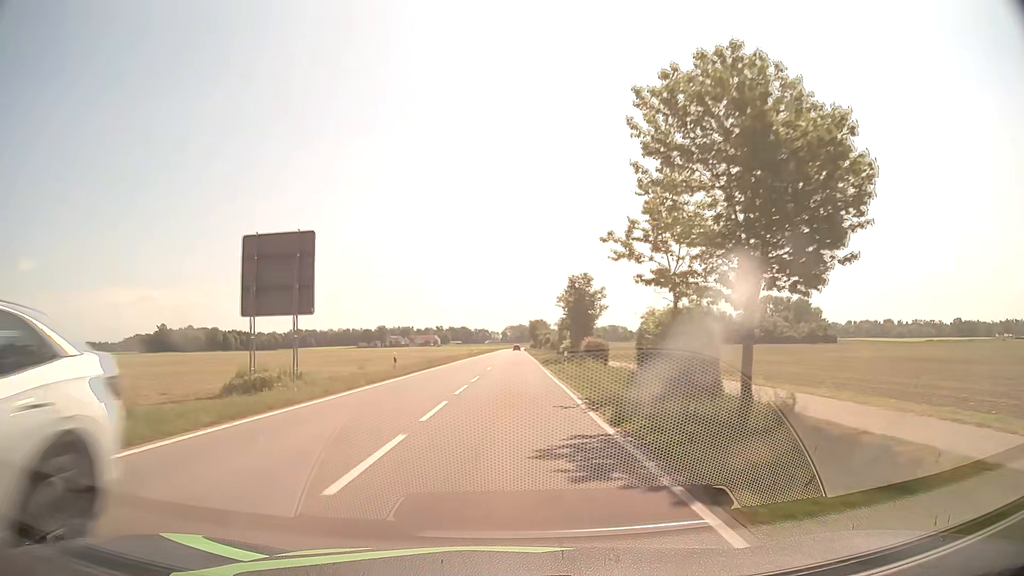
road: tertiary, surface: asphalt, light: Day
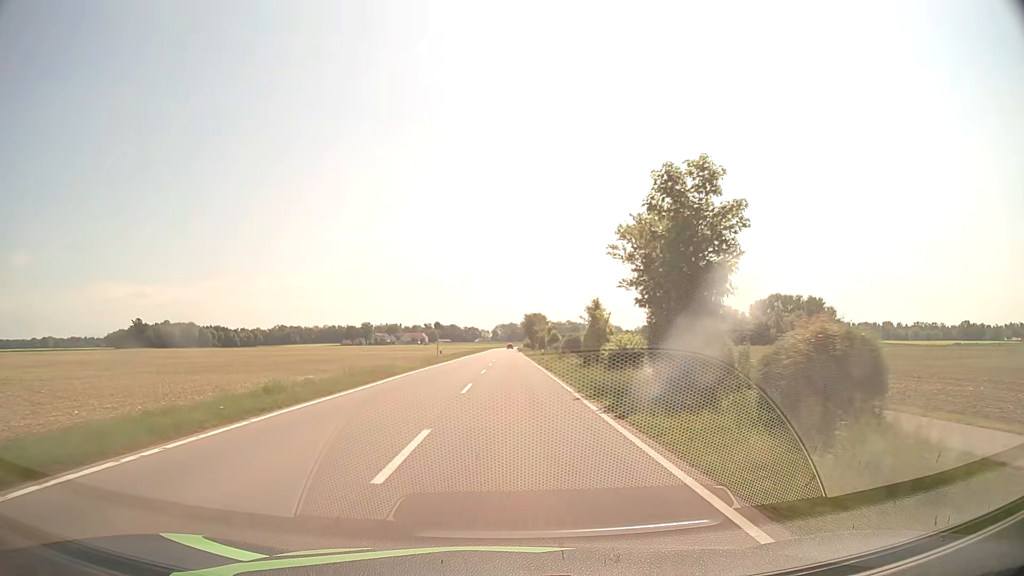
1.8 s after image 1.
(+0.1, +29.6) m; +1°
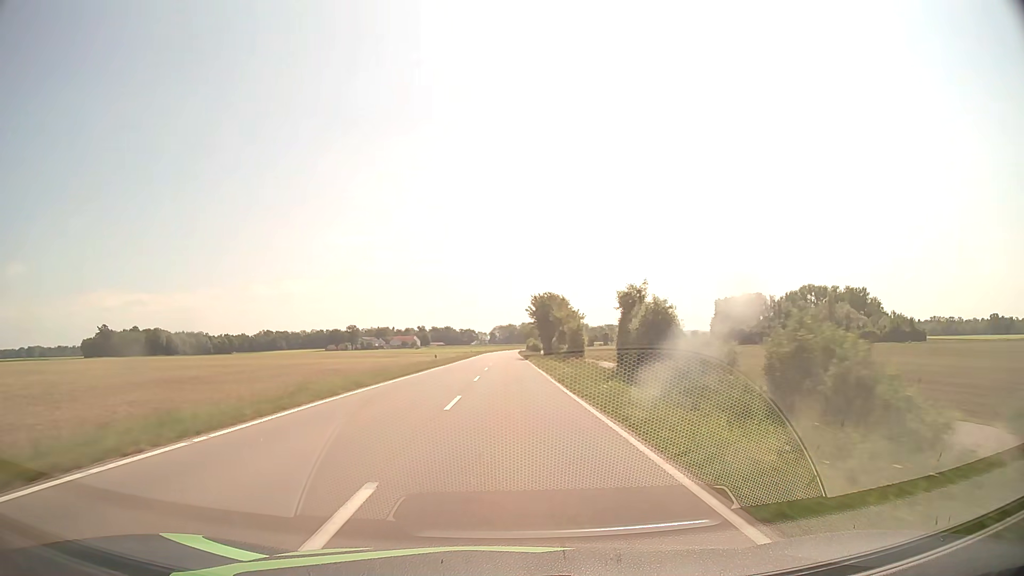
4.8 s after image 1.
(+0.2, +52.9) m; 0°
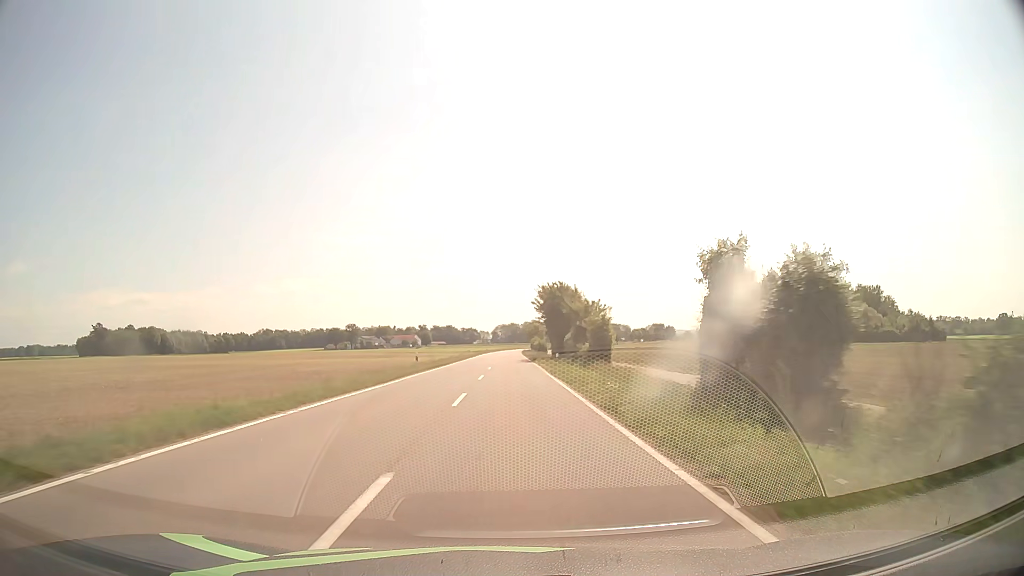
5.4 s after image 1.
(0.0, +11.5) m; 0°
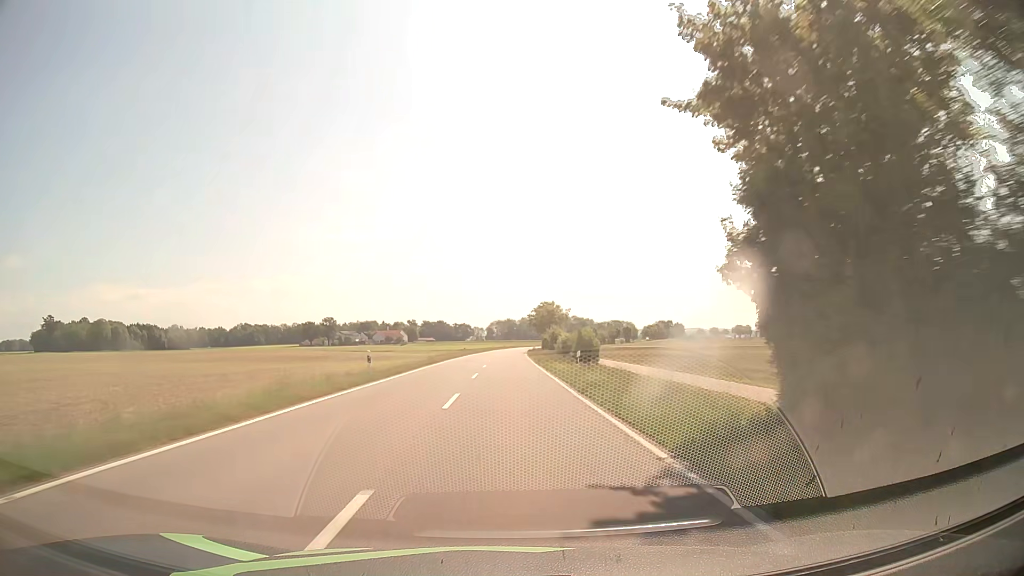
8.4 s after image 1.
(+0.3, +61.9) m; 0°
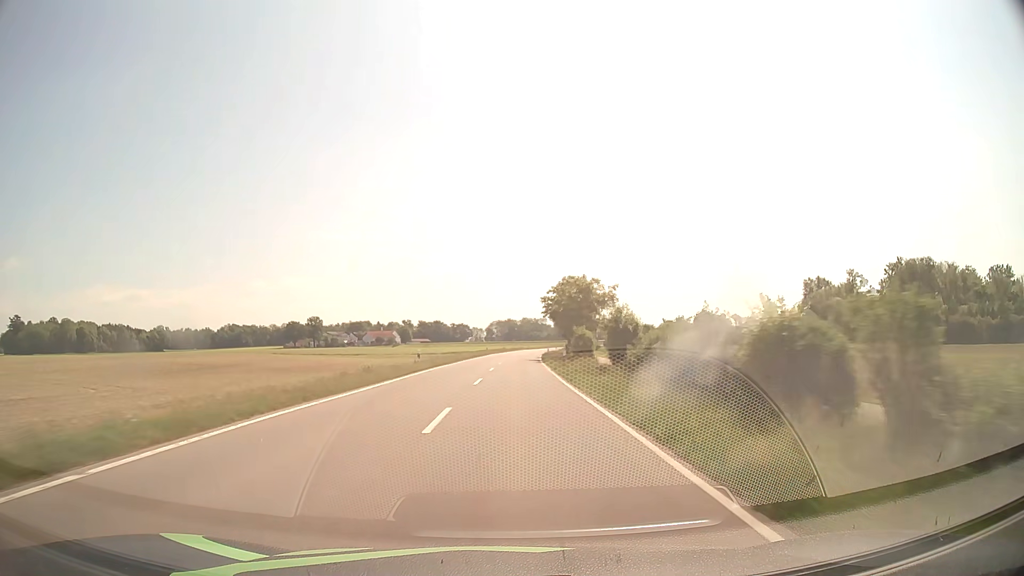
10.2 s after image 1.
(0.0, +40.1) m; 0°
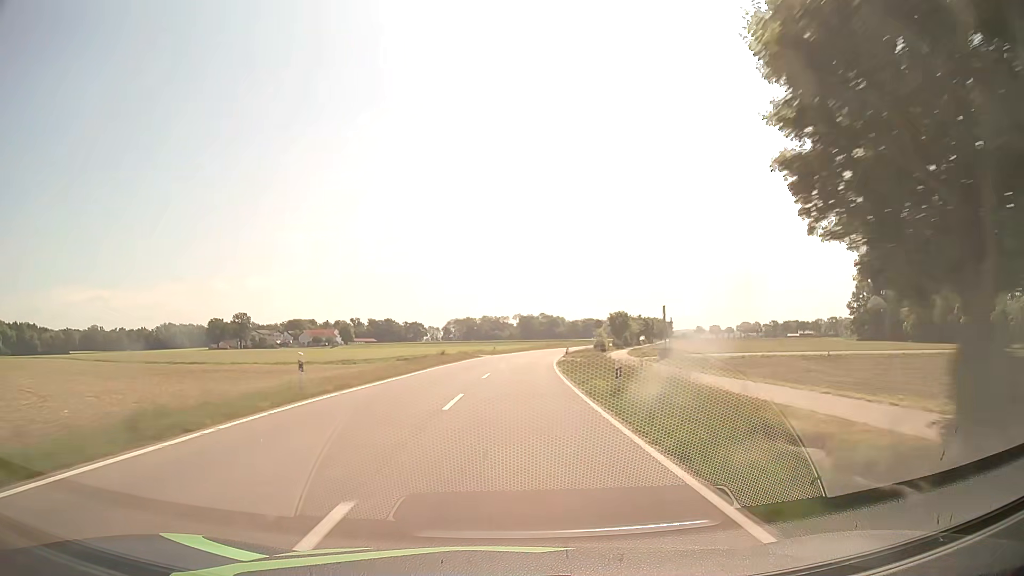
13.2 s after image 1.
(+1.5, +69.3) m; +4°
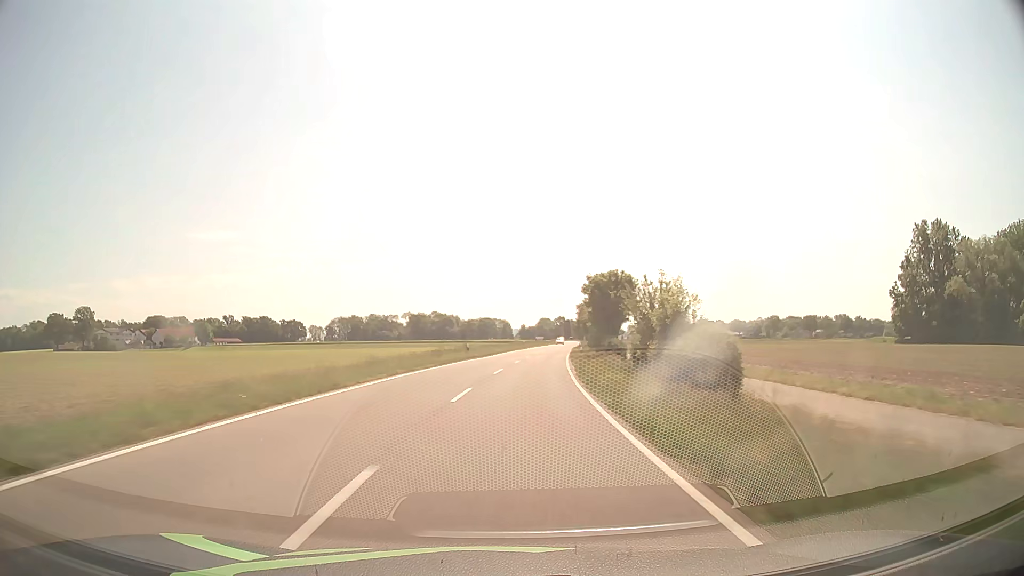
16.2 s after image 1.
(+3.4, +70.5) m; +8°
(0, +10) (+1, +20) (+1, +30) (+2, +40) (+3, +50) (+4, +60) (+5, +70) (+7, +80) (+8, +90) (+9, +100) m
